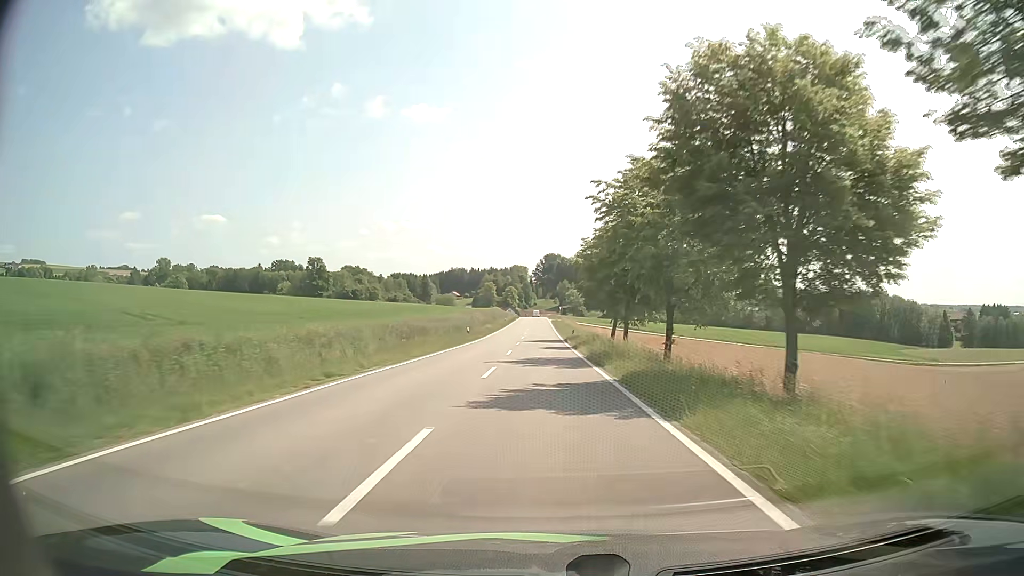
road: tertiary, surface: asphalt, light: Day
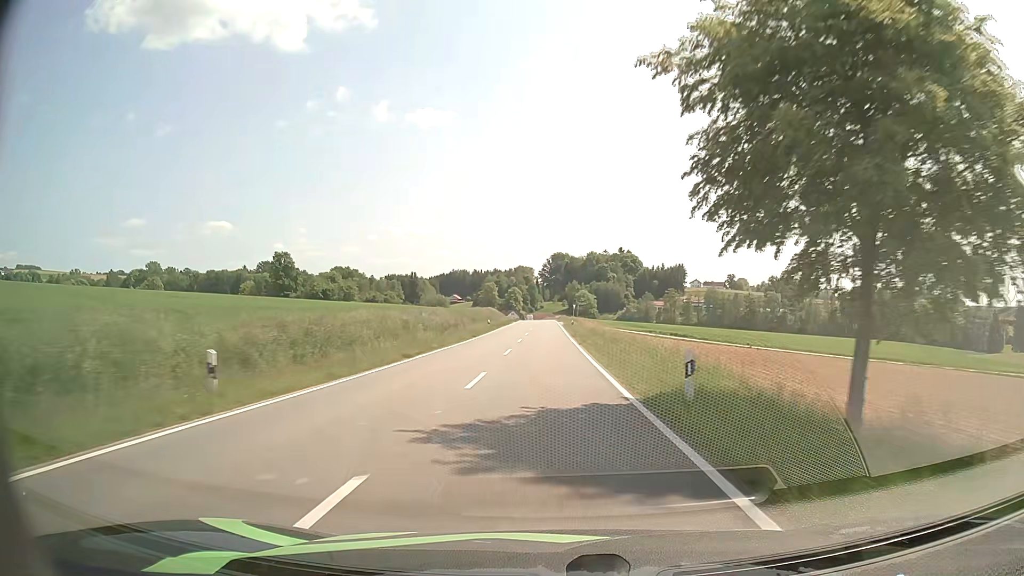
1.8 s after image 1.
(-0.4, +40.0) m; -1°
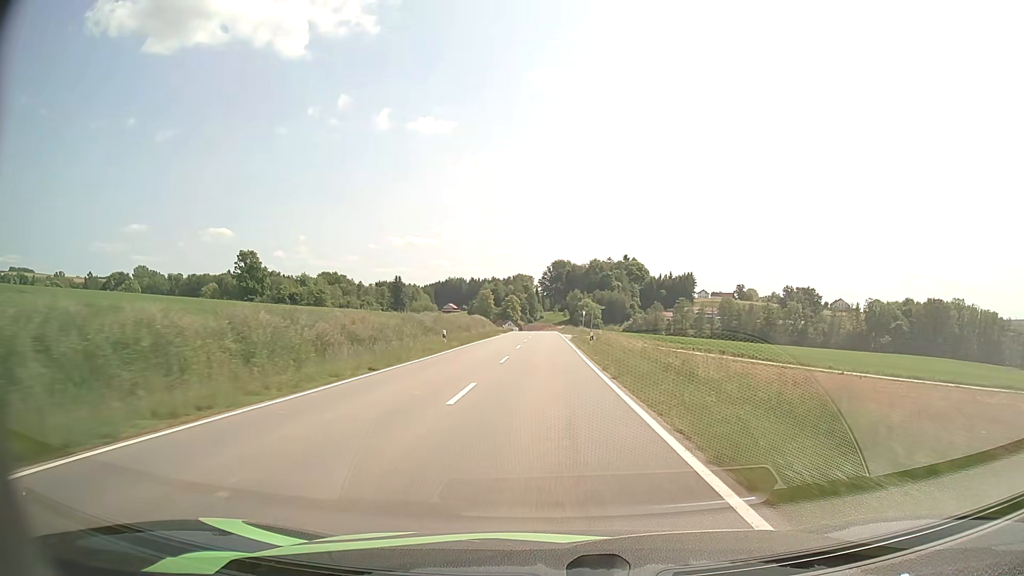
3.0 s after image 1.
(+0.2, +27.2) m; 0°
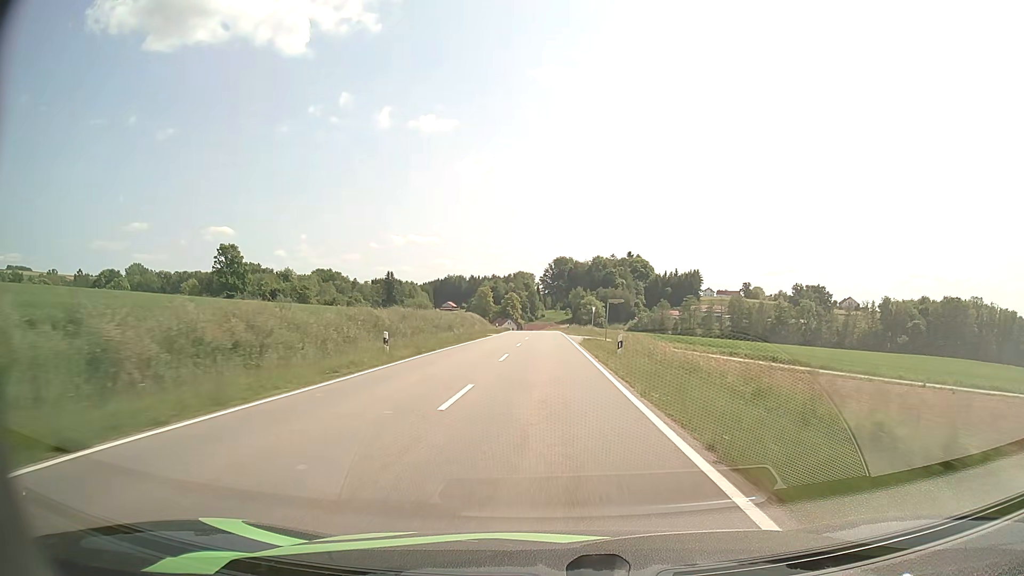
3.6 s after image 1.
(0.0, +13.5) m; 0°
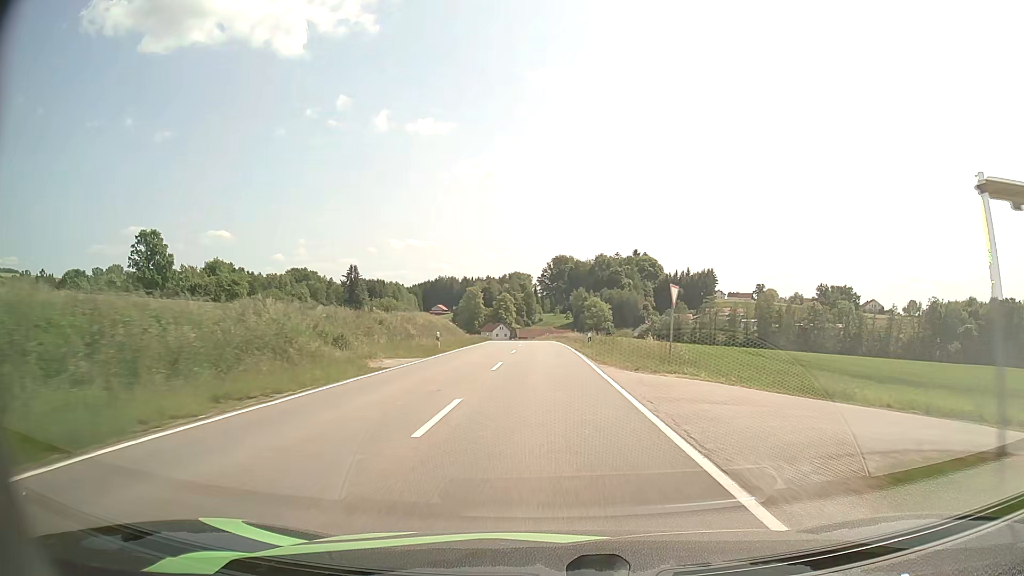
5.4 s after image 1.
(0.0, +39.3) m; 0°
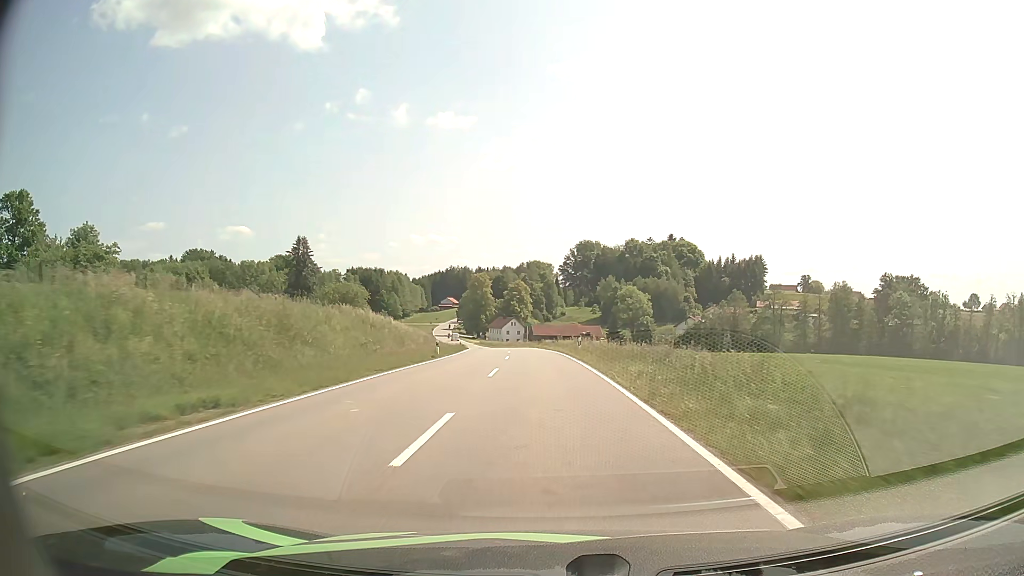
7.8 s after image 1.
(-0.4, +50.7) m; -2°
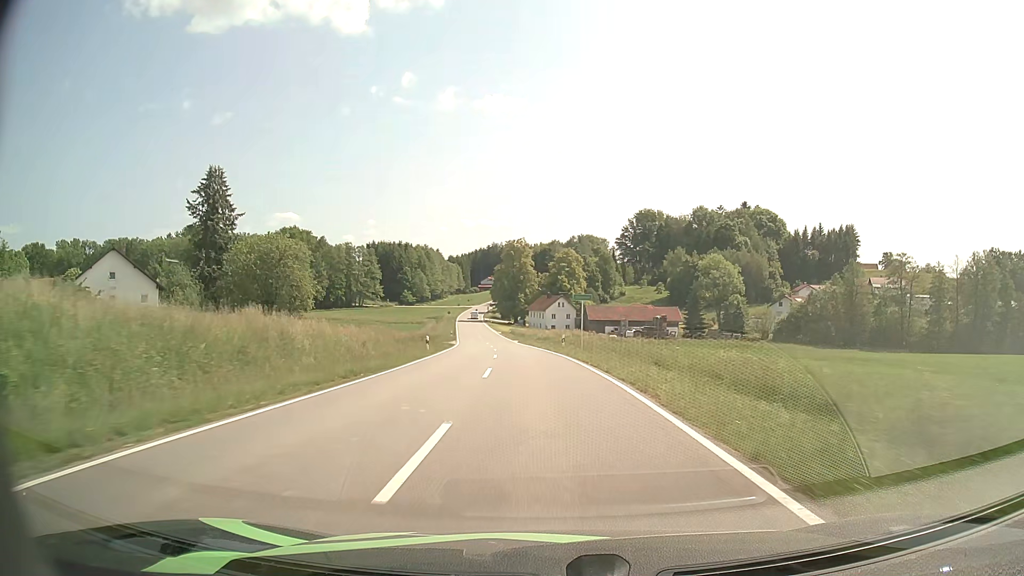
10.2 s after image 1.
(-1.6, +50.9) m; -4°
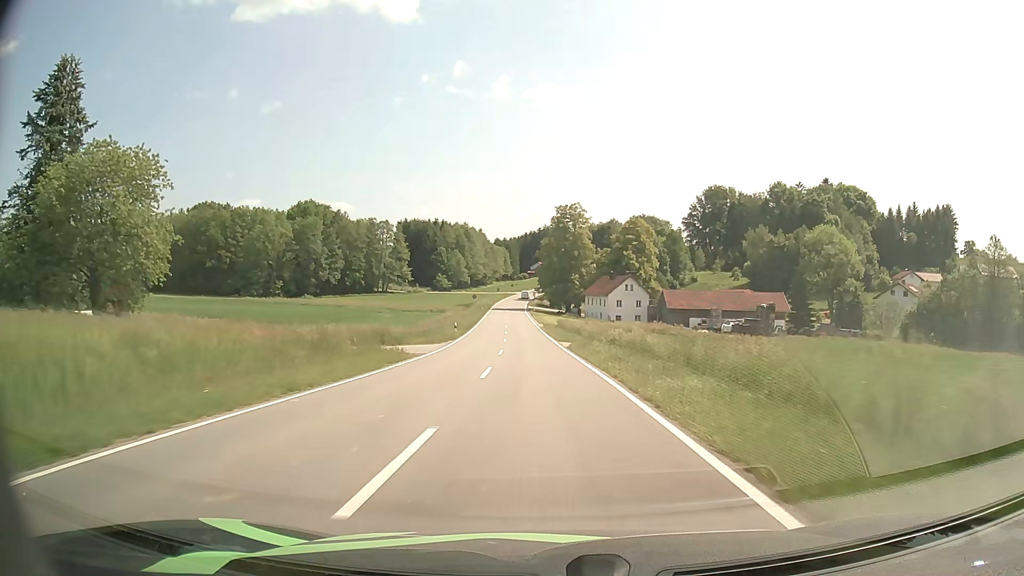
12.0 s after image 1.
(-1.5, +37.4) m; -4°
(0, +10) (0, +20) (-1, +30) (-1, +40) (-2, +50) (-2, +60) (-3, +70) (-4, +80) (-4, +90) (-5, +100) m
